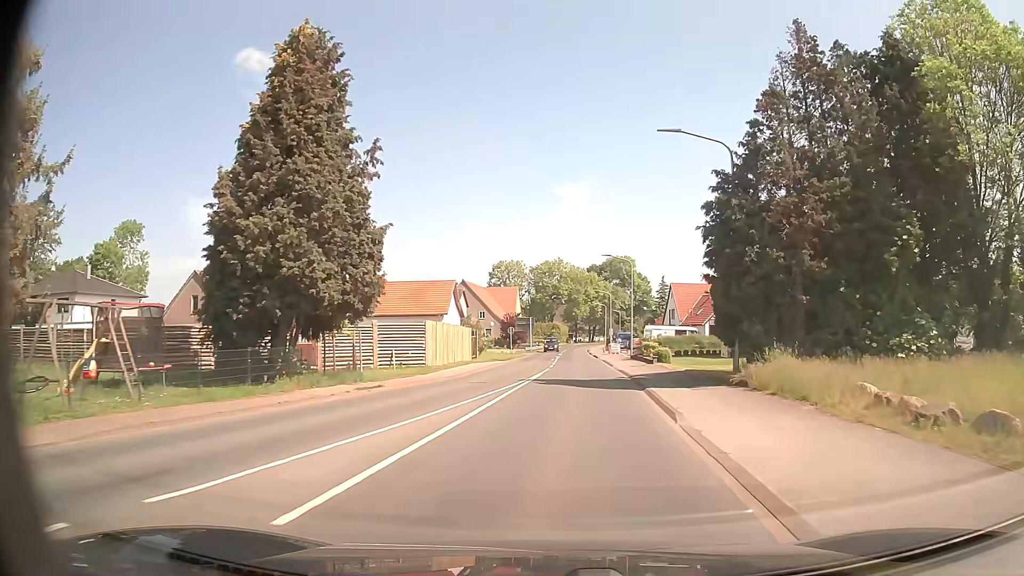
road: secondary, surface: asphalt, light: Day
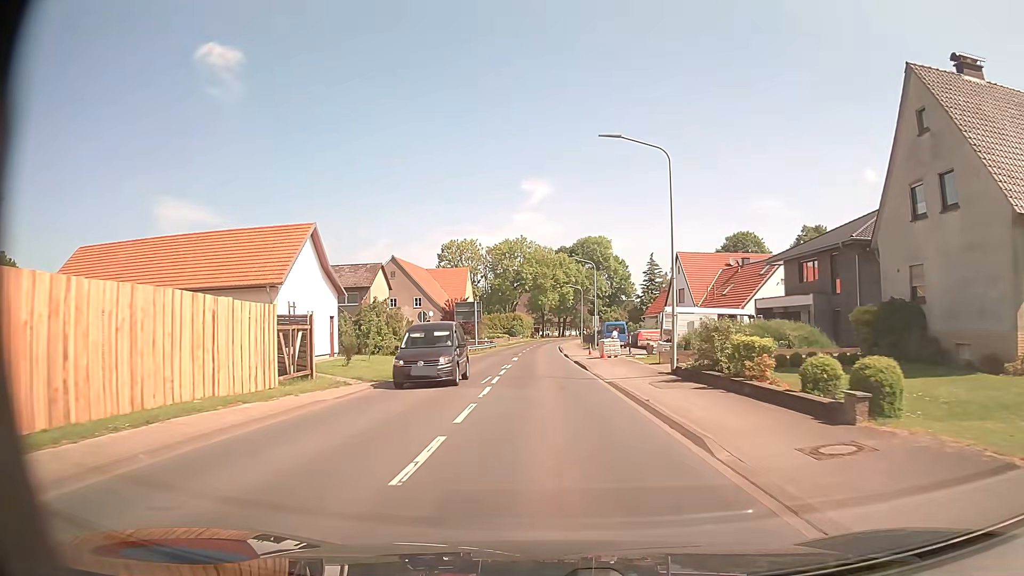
(+1.1, +29.2) m; +3°
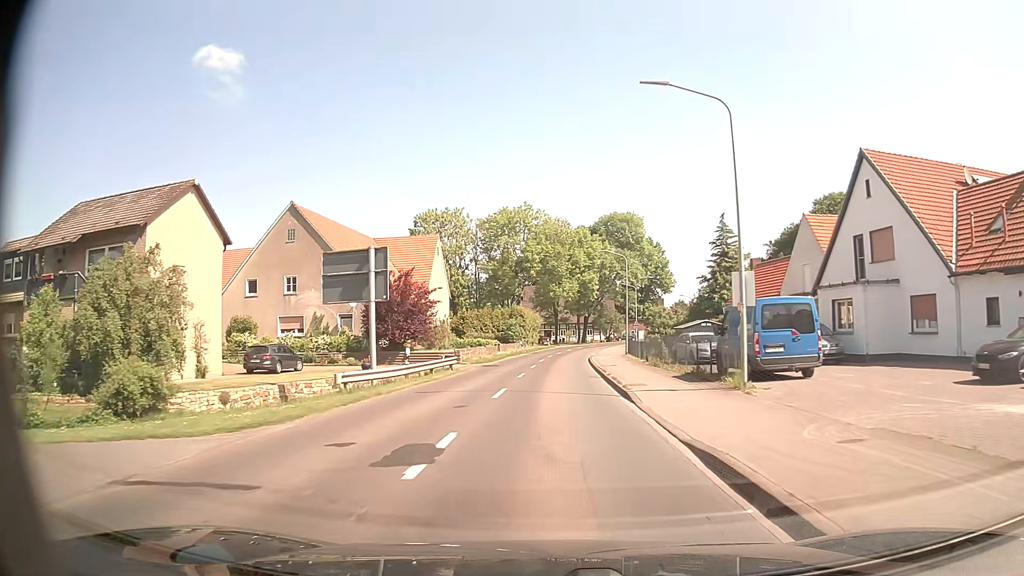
(-0.6, +39.8) m; -1°
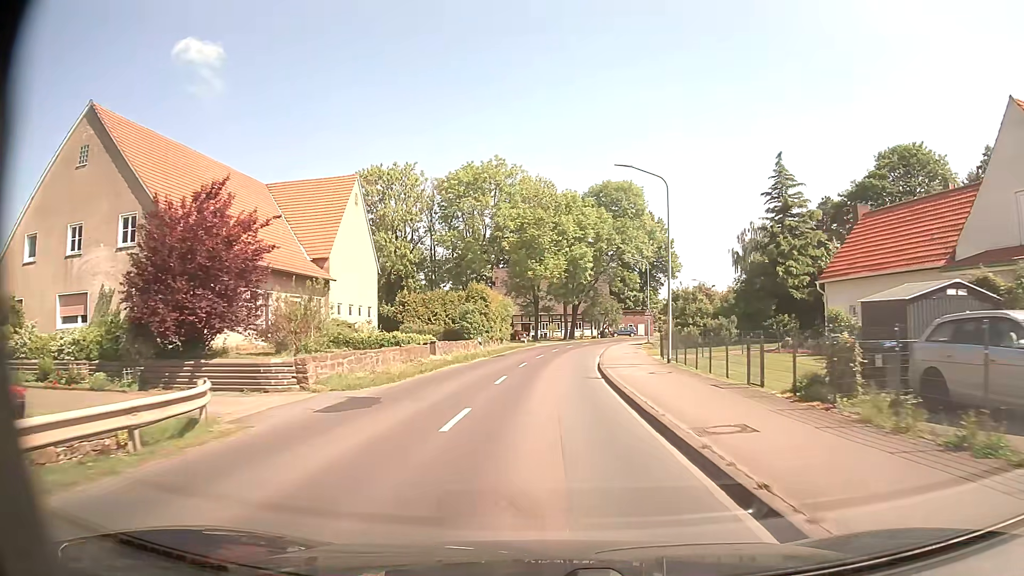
(+0.3, +24.1) m; +1°
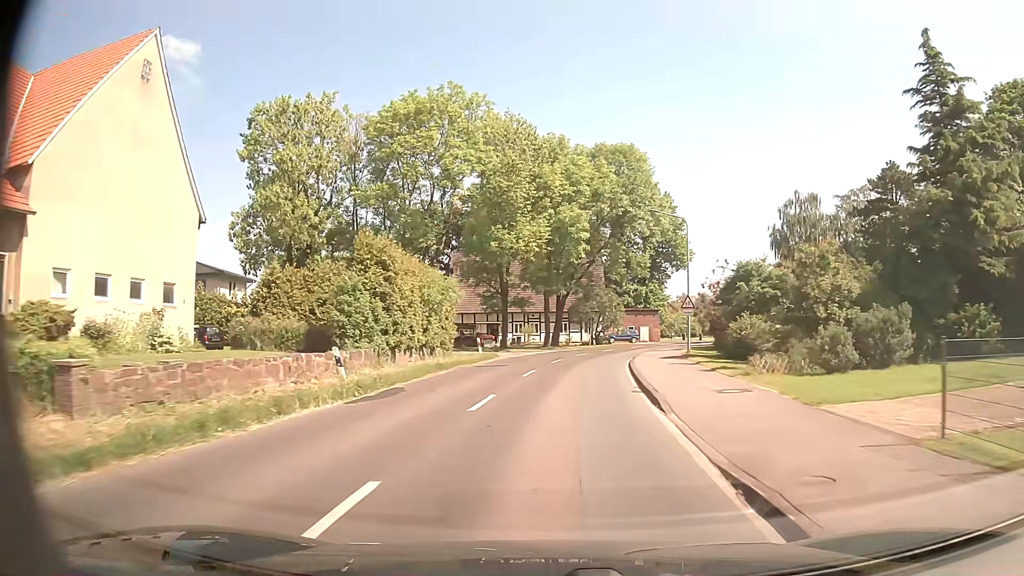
(+0.3, +24.5) m; +2°
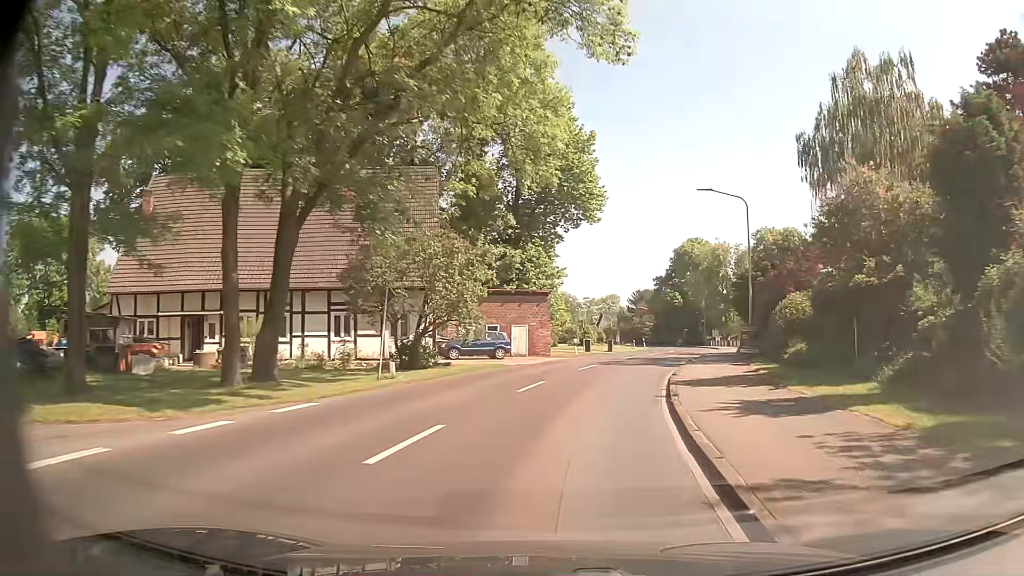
(+3.9, +39.8) m; +13°
(0, +10) (+2, +20) (+4, +30) (+7, +39) (+10, +49) (+13, +58) (+15, +68) (+17, +78) (+18, +88) (+19, +98) m
